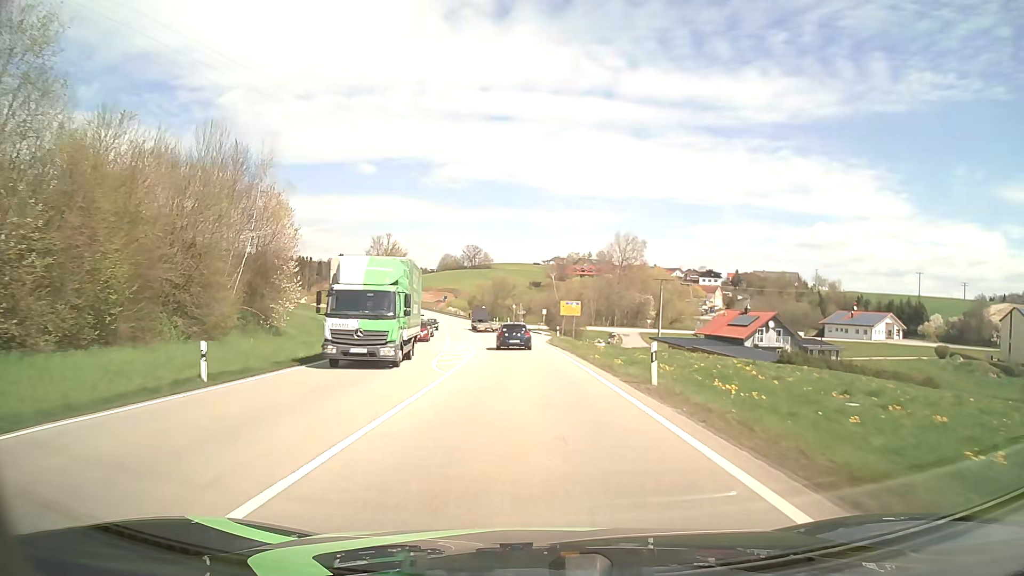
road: primary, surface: asphalt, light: Day
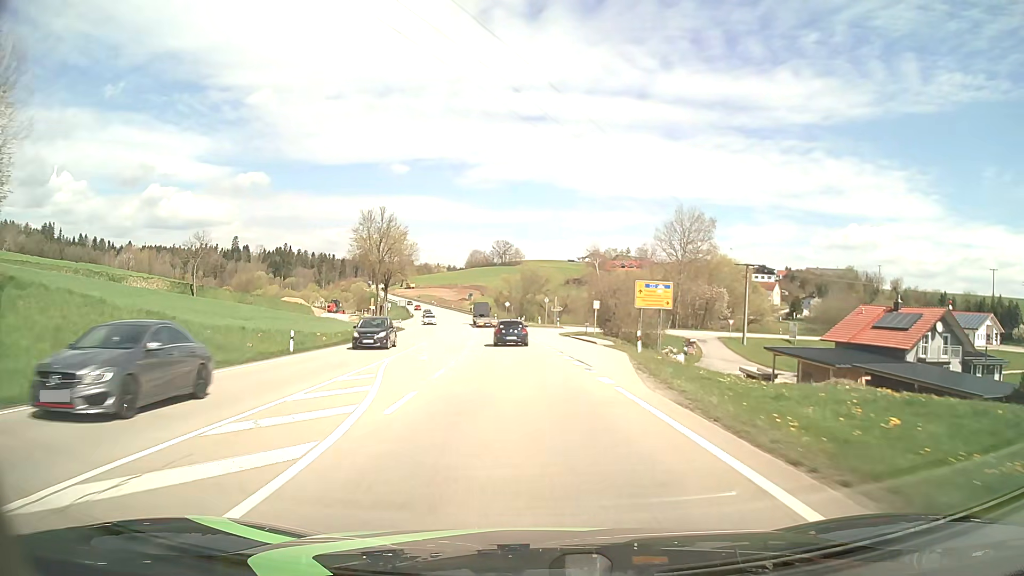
(-0.9, +33.6) m; -3°
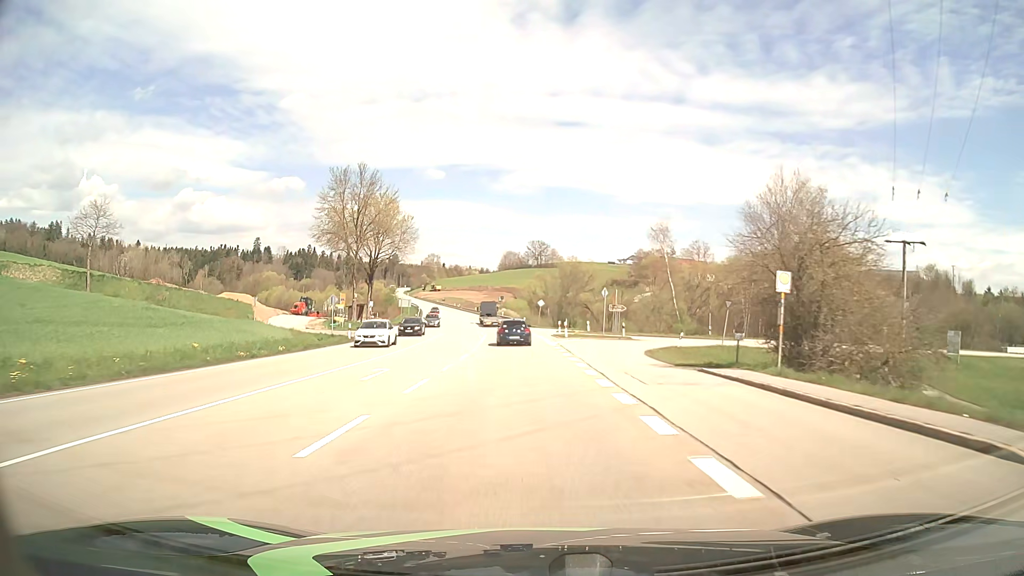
(-0.9, +33.6) m; -3°
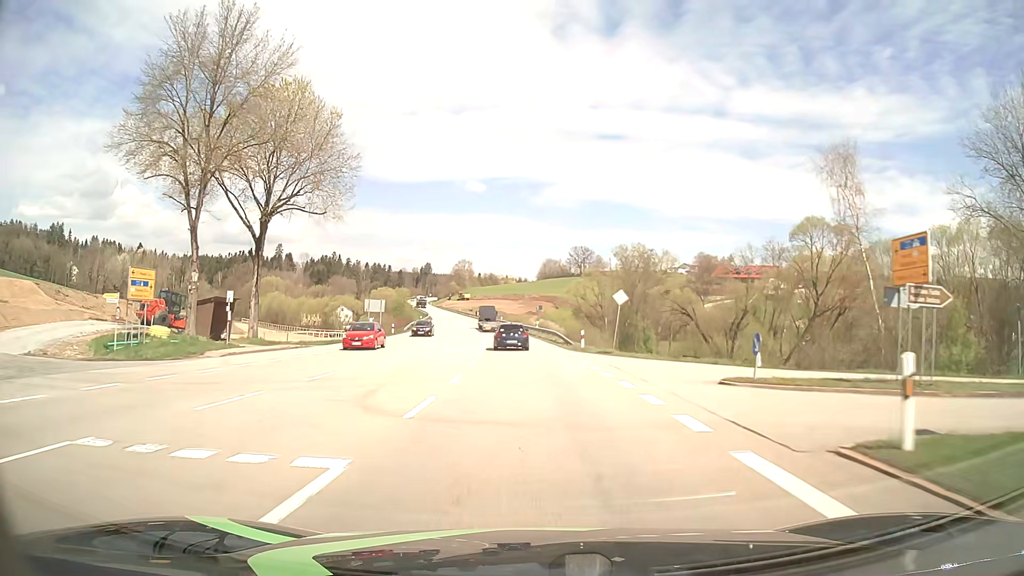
(-1.4, +44.4) m; -3°
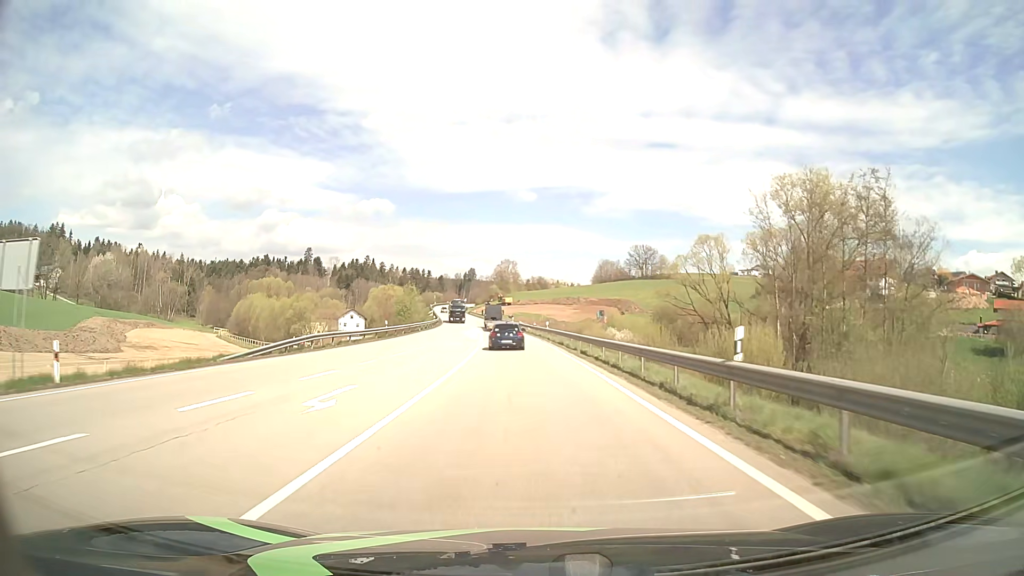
(-2.0, +53.8) m; -4°
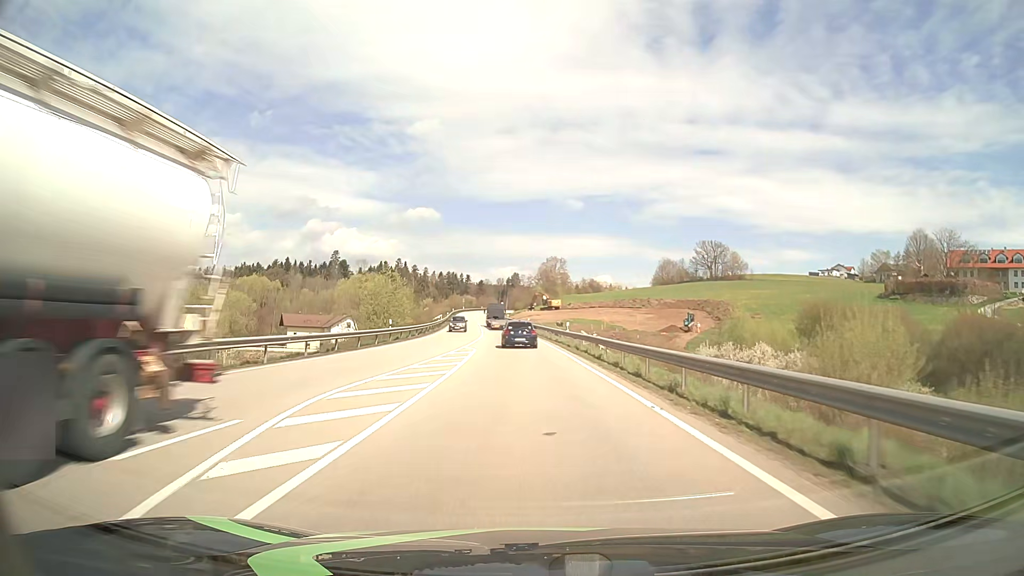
(-1.9, +52.7) m; -4°
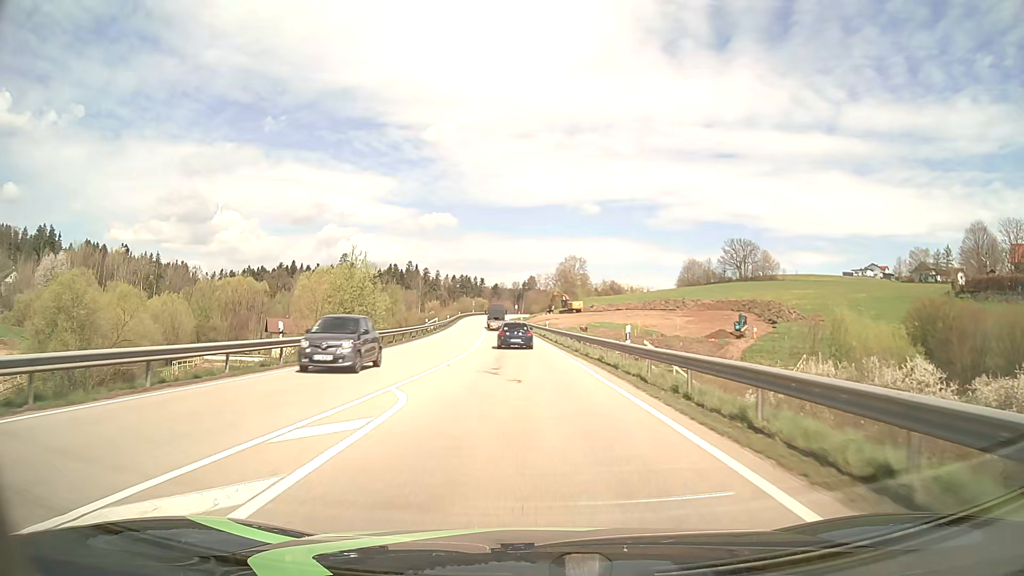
(-0.3, +20.9) m; -2°
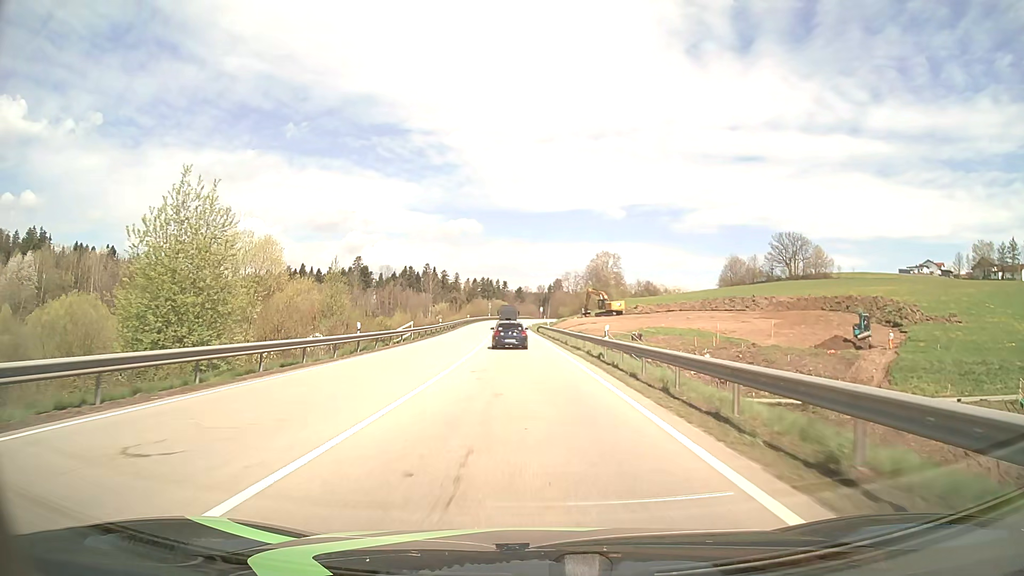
(-0.6, +31.2) m; -2°
